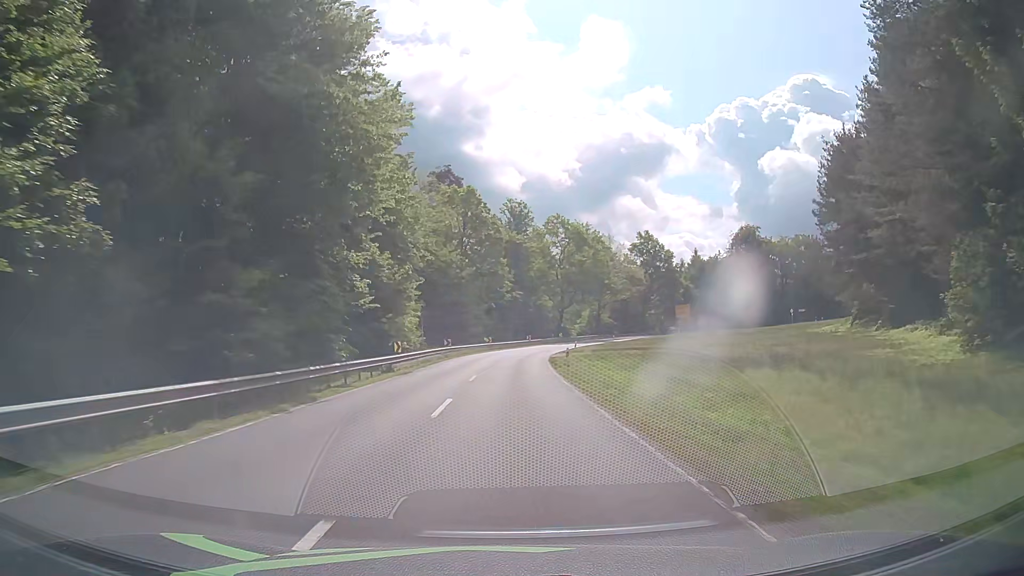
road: secondary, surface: asphalt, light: Day
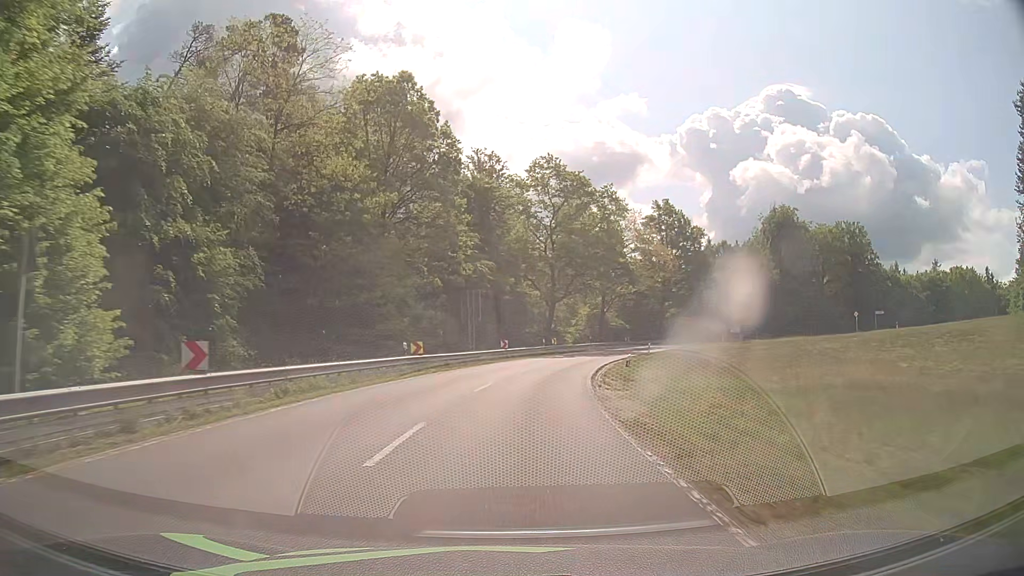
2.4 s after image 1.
(+0.6, +38.2) m; +2°
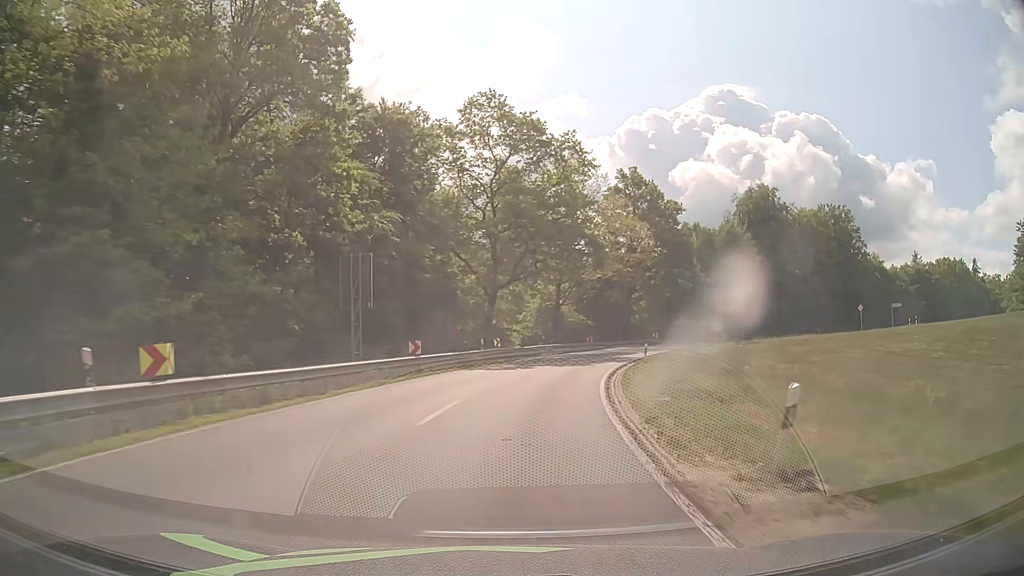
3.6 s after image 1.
(+0.9, +18.7) m; +6°
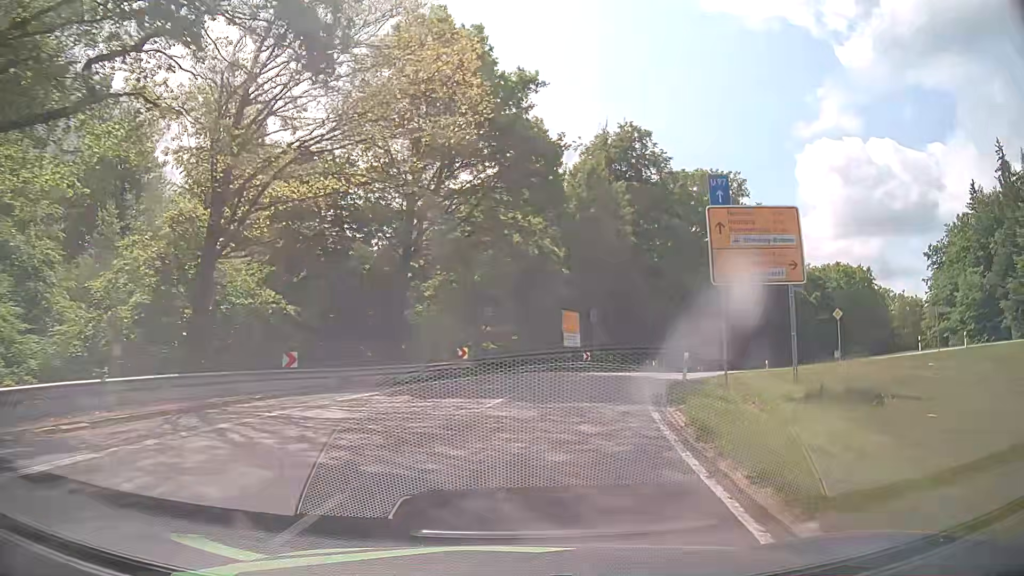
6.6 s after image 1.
(+6.6, +41.1) m; +20°
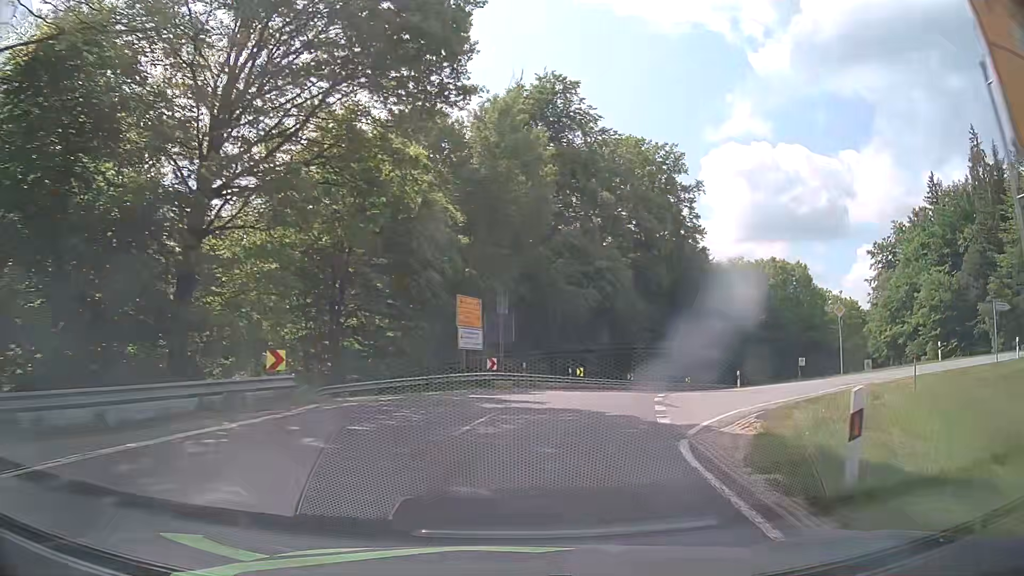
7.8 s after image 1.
(+0.9, +13.8) m; +8°
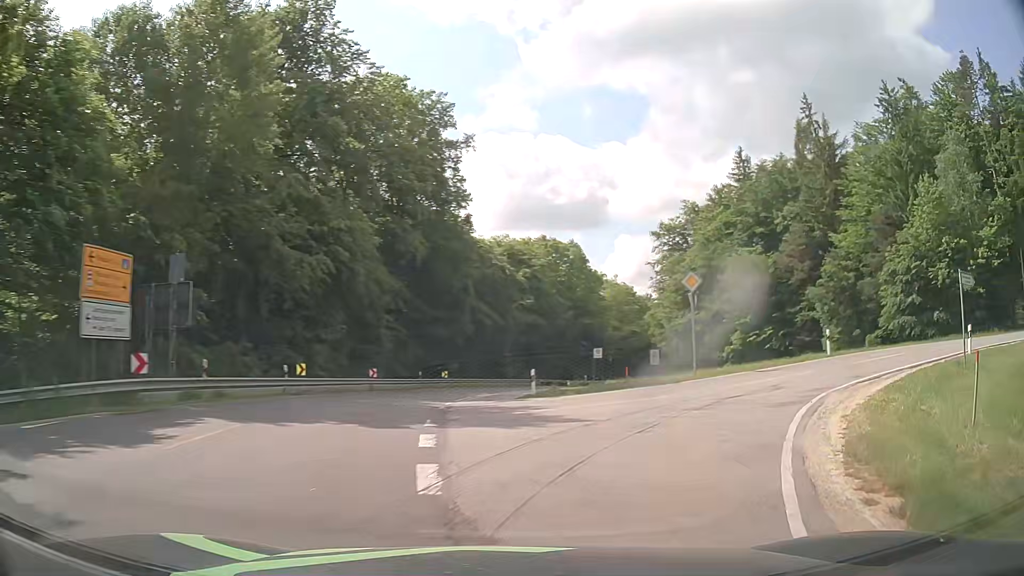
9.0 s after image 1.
(+1.9, +12.0) m; +21°
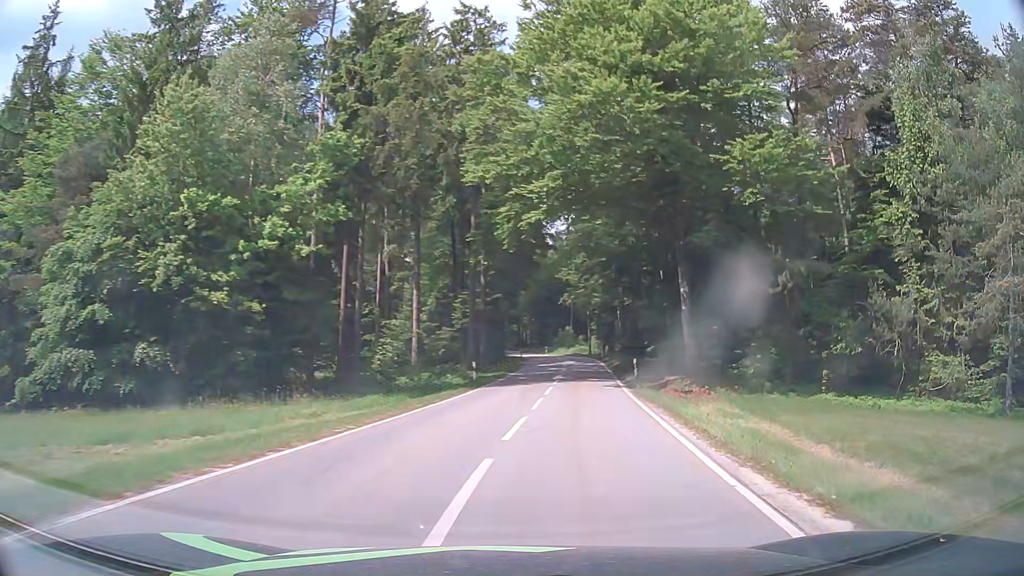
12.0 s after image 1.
(+18.0, +24.2) m; +68°
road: tertiary
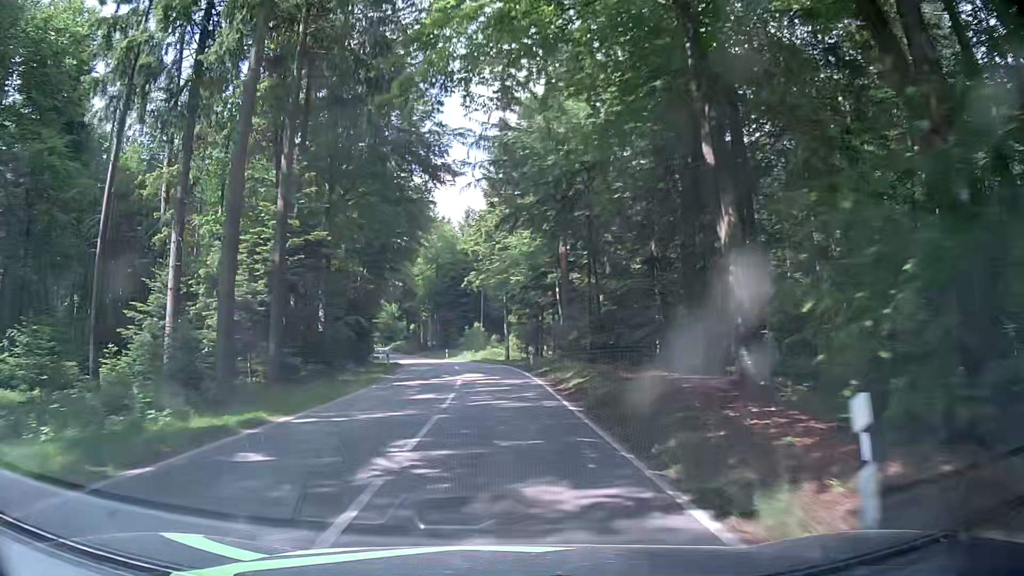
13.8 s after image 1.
(+3.0, +26.9) m; +8°
